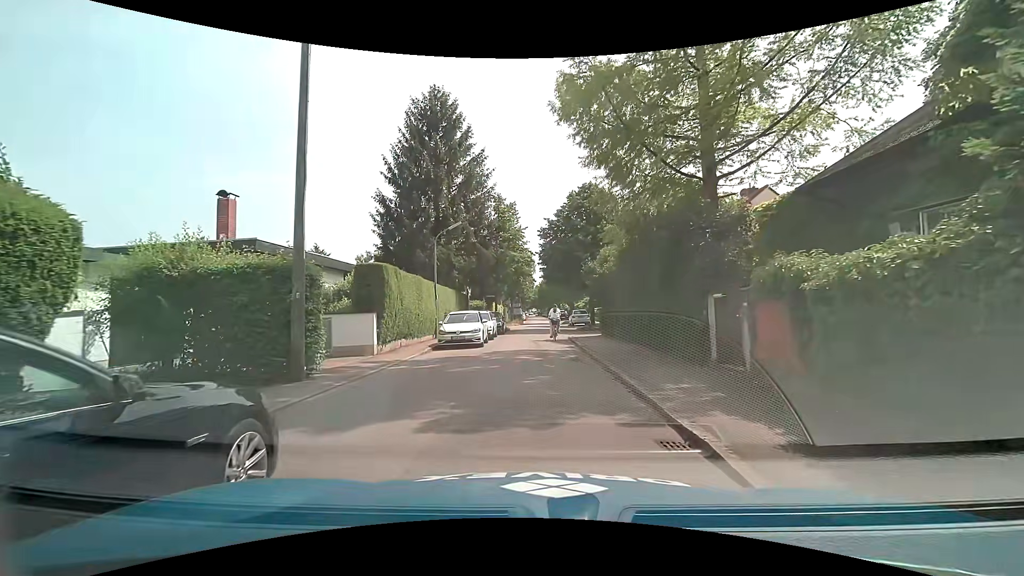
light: Day
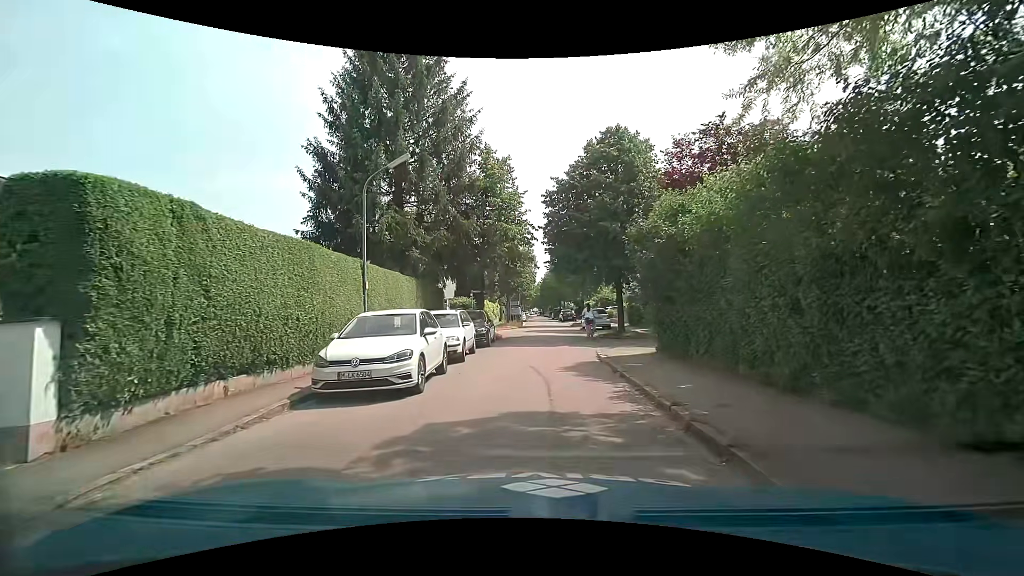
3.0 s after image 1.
(-0.3, +11.2) m; -2°
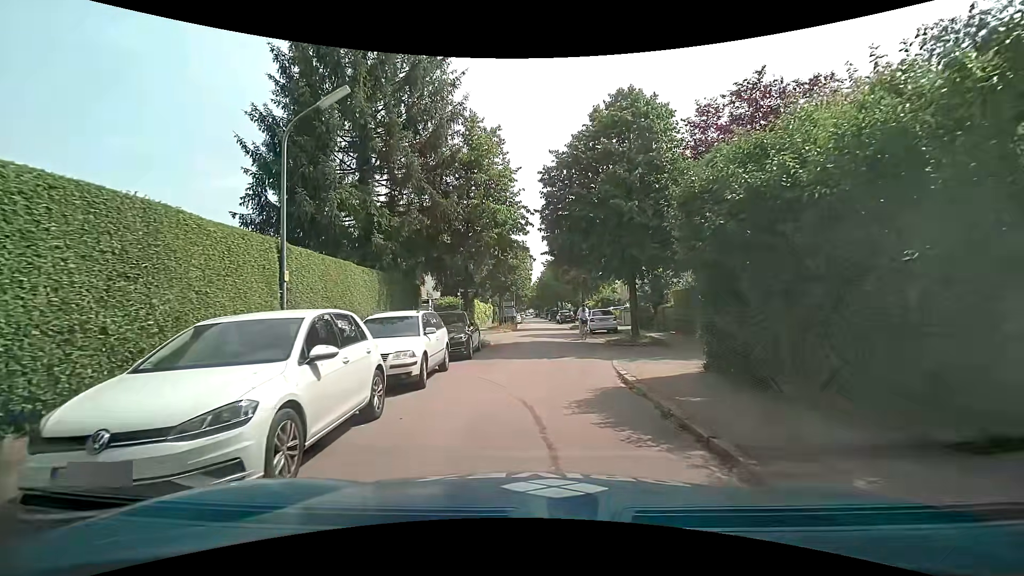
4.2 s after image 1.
(0.0, +4.6) m; 0°
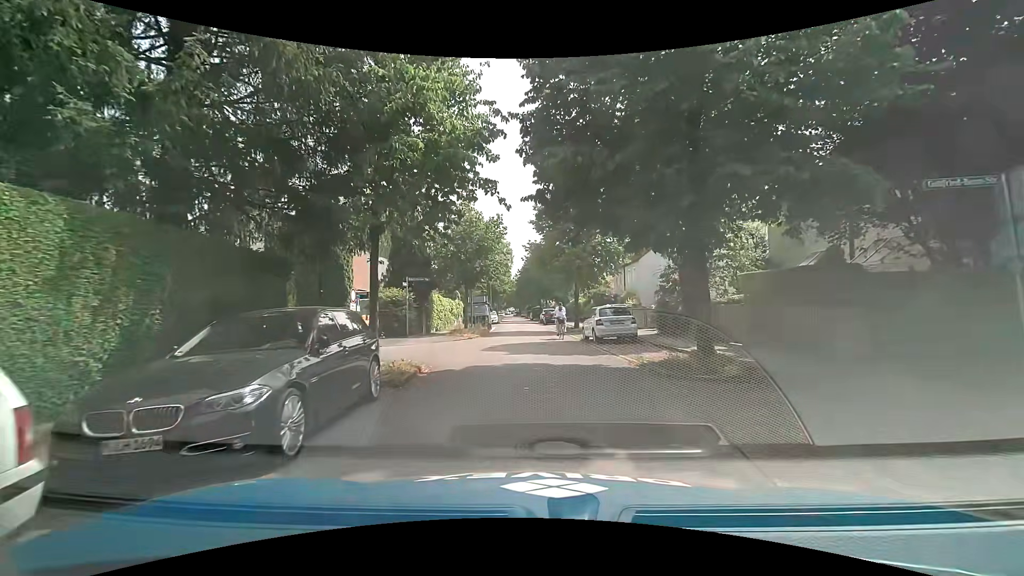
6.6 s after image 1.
(+0.3, +10.4) m; +3°
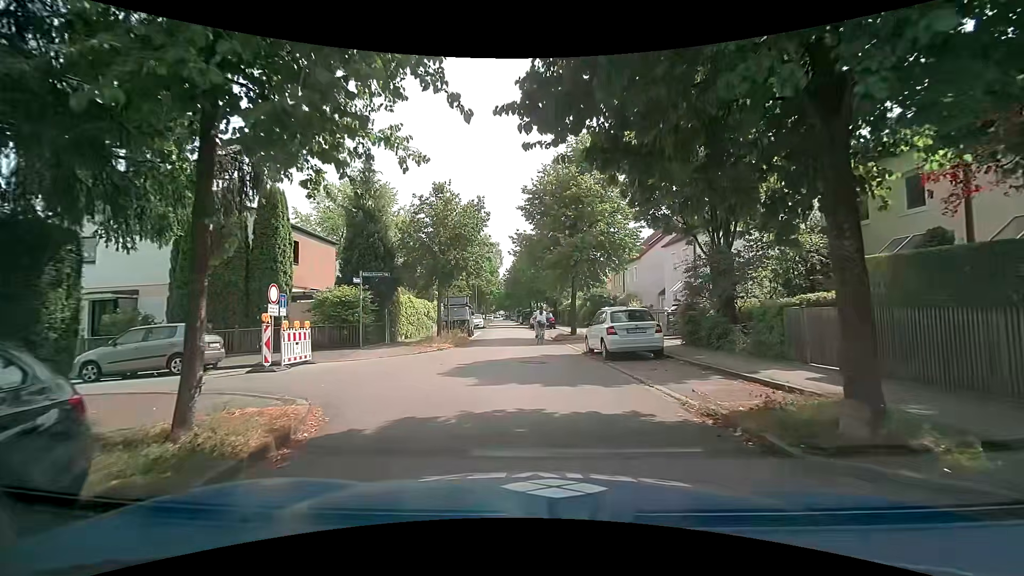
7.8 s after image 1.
(0.0, +5.4) m; +1°
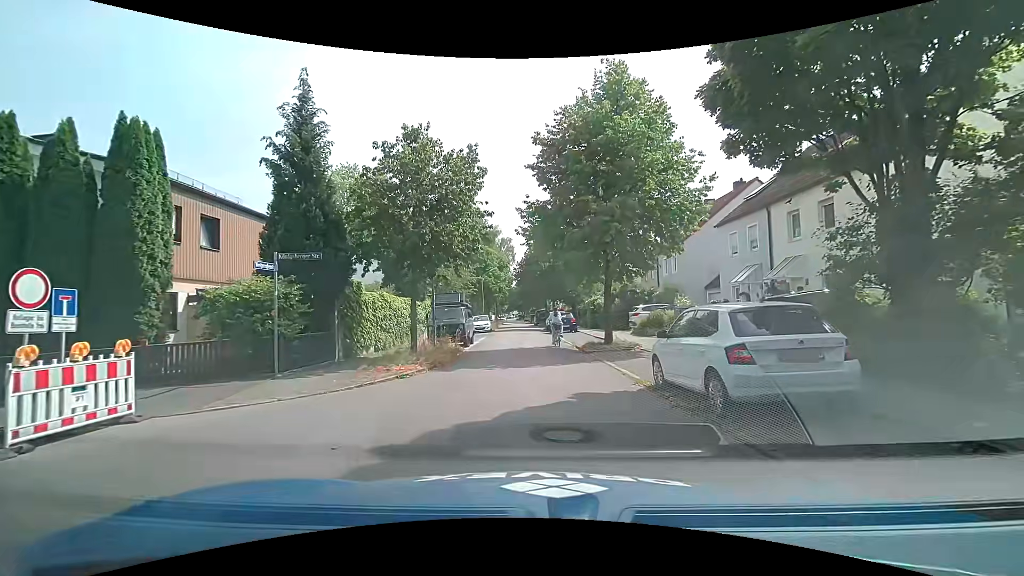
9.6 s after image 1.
(0.0, +7.7) m; -1°
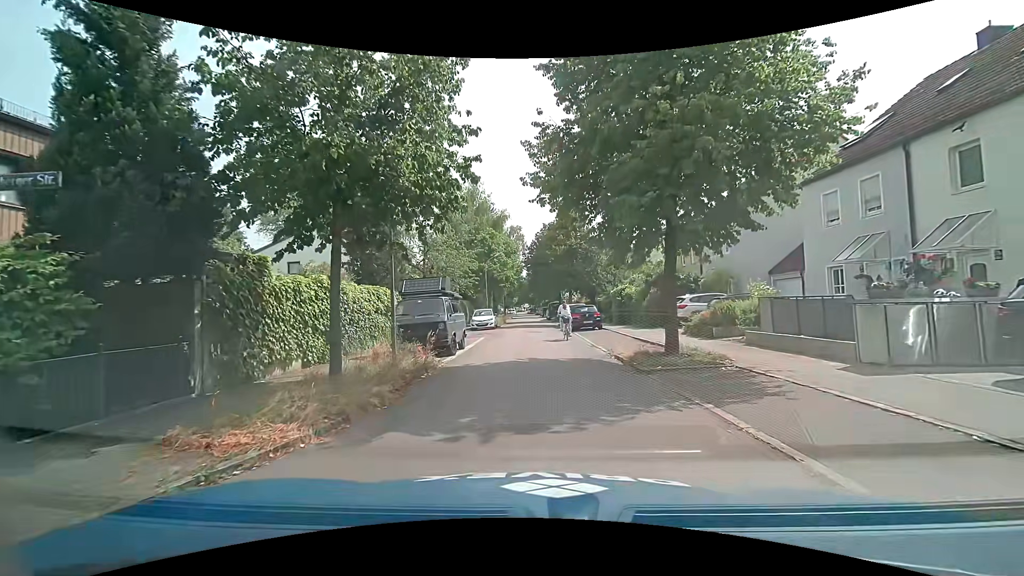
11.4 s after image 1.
(-0.2, +7.3) m; -3°
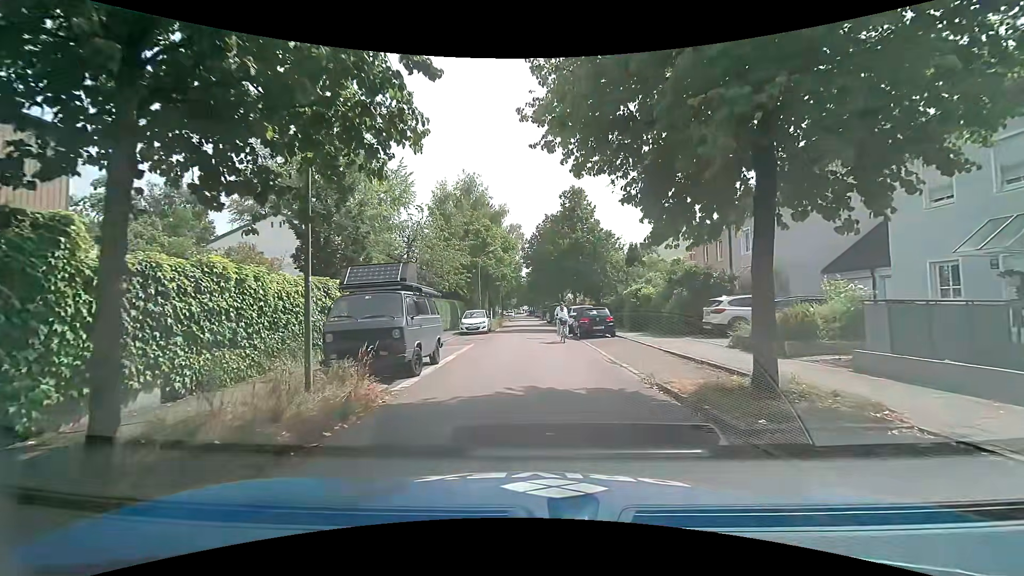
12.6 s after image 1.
(0.0, +4.9) m; +1°
